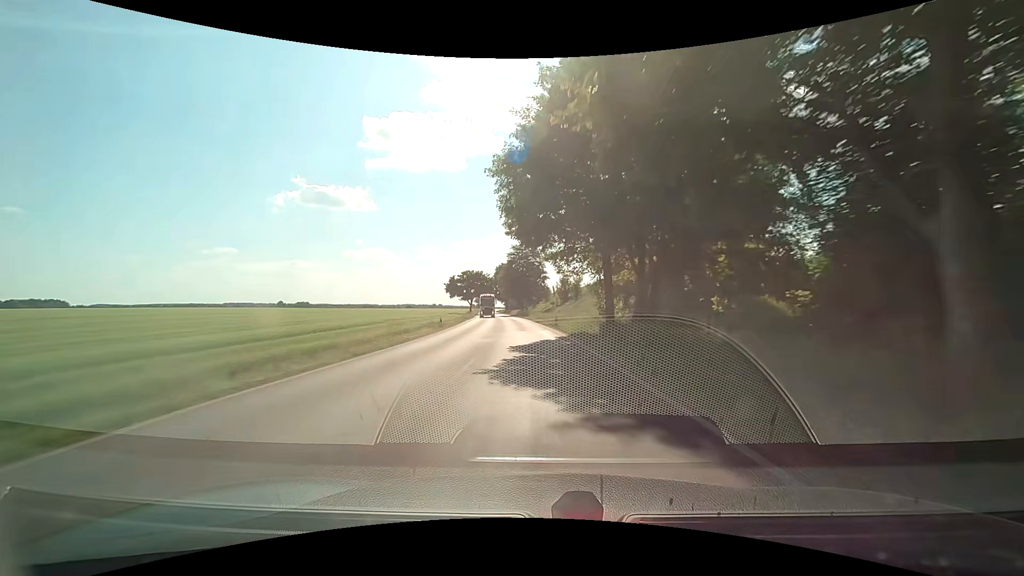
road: secondary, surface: asphalt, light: Day
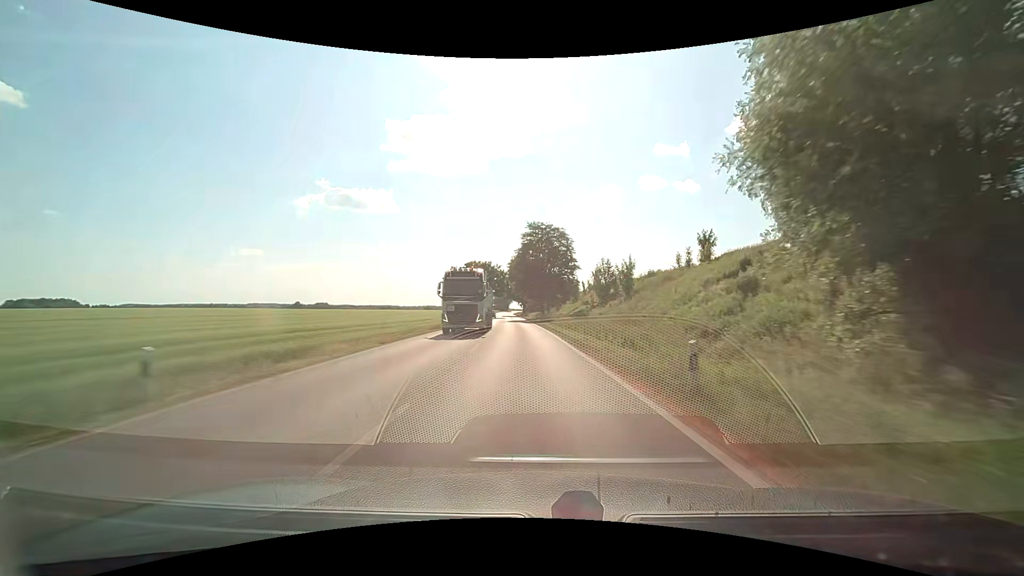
(-0.7, +30.0) m; -2°
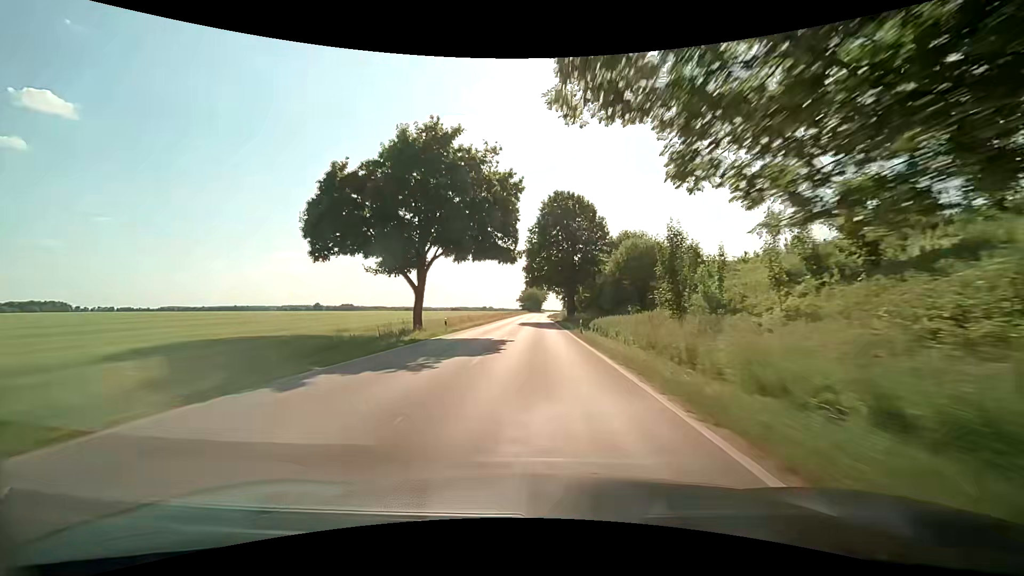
(-3.5, +75.5) m; -4°
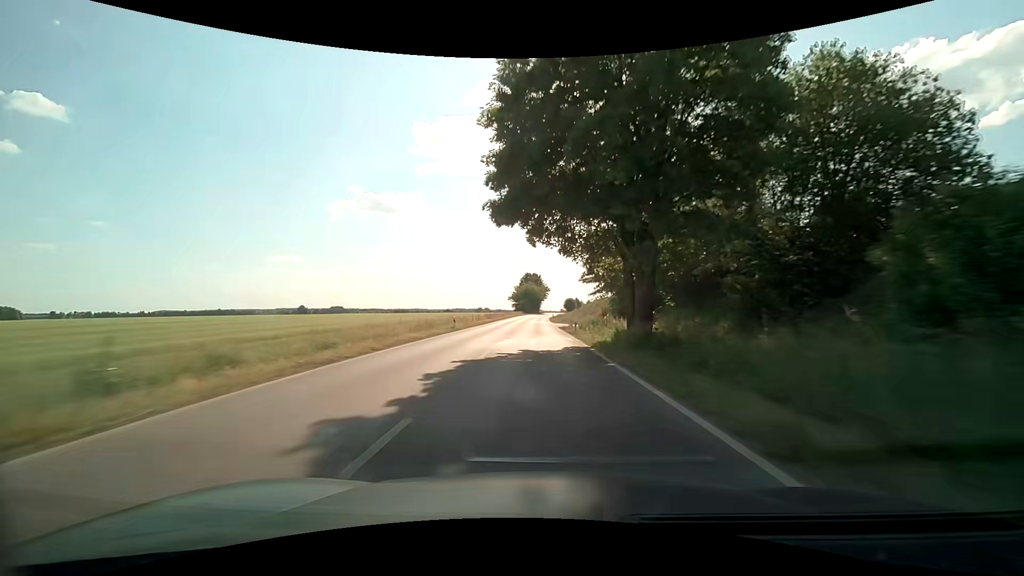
(+0.4, +46.1) m; +1°
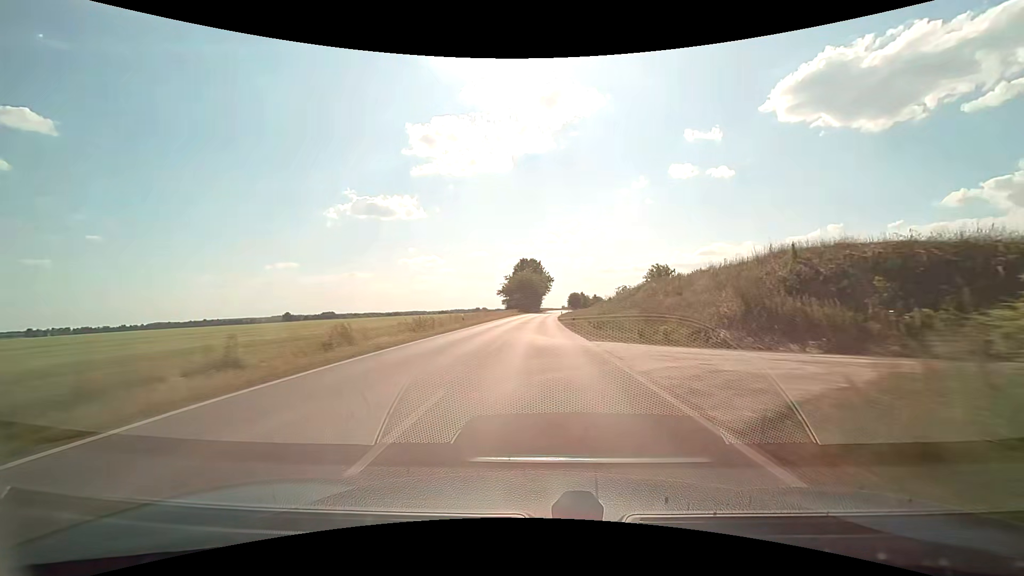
(-0.1, +46.1) m; 0°
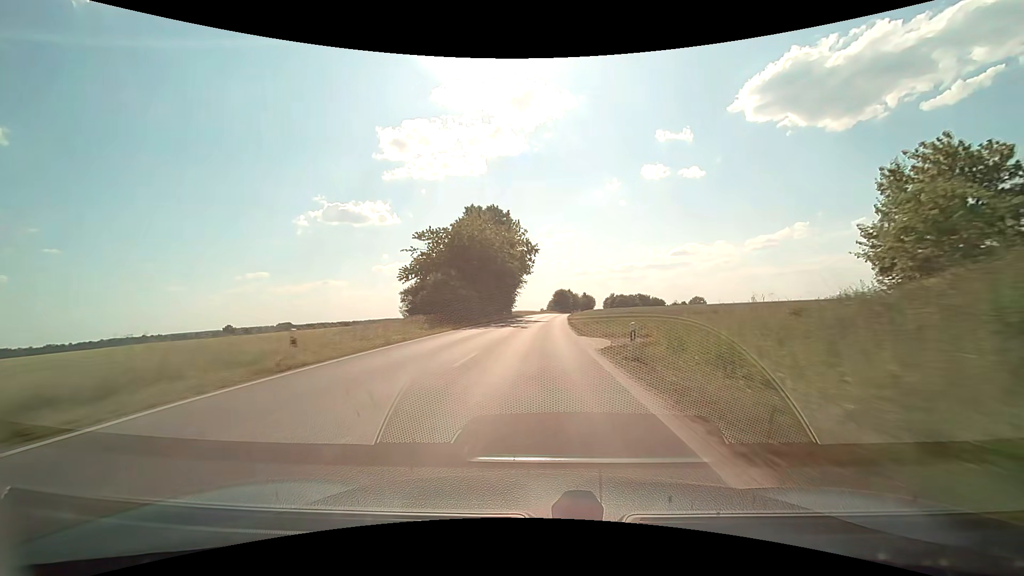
(+1.1, +76.9) m; +3°
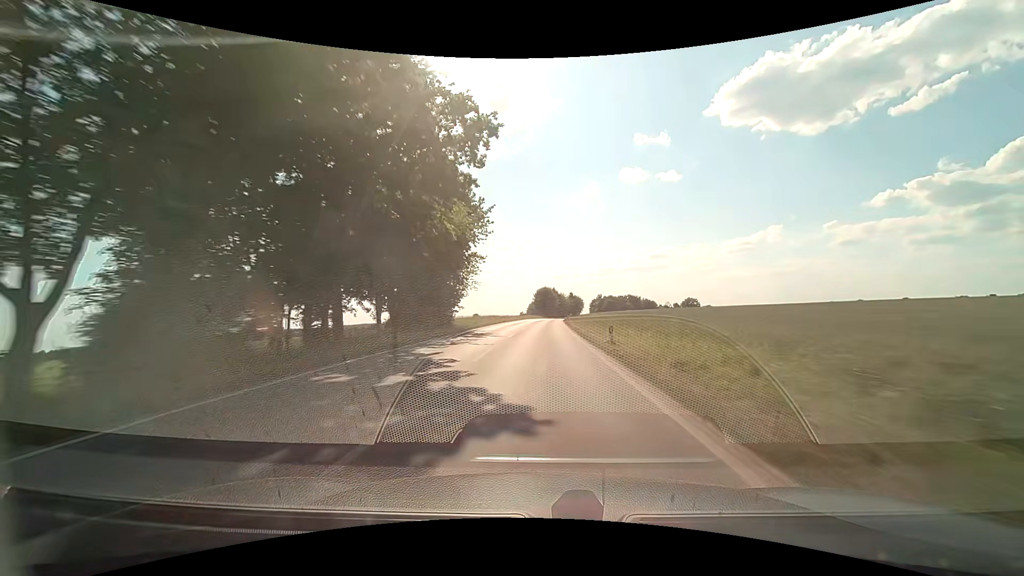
(+0.8, +46.2) m; +2°
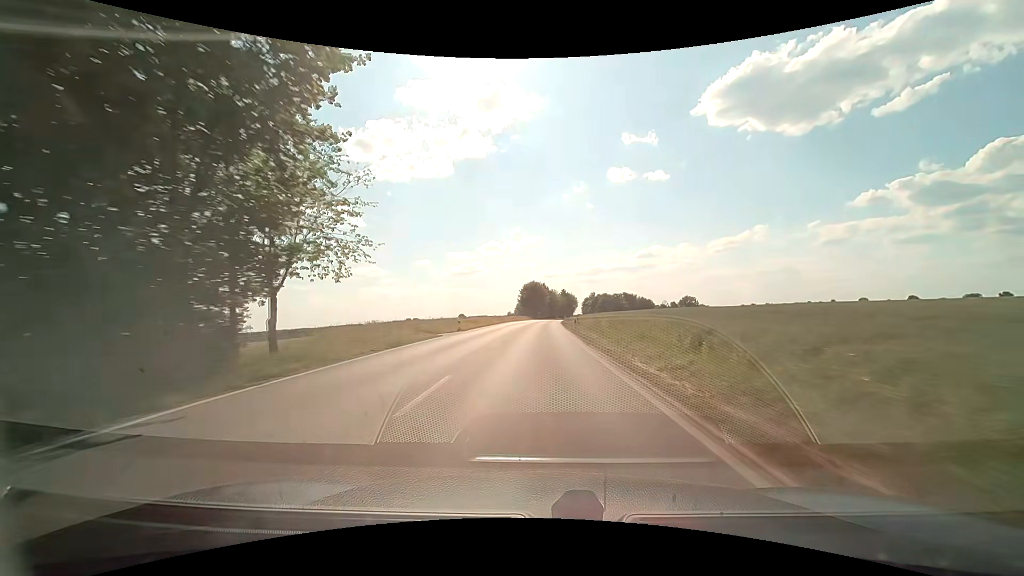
(+0.4, +31.0) m; +2°
(0, +10) (0, +20) (0, +30) (0, +40) (0, +50) (+1, +60) (+1, +70) (+1, +80) (+2, +90) (+3, +100) m
